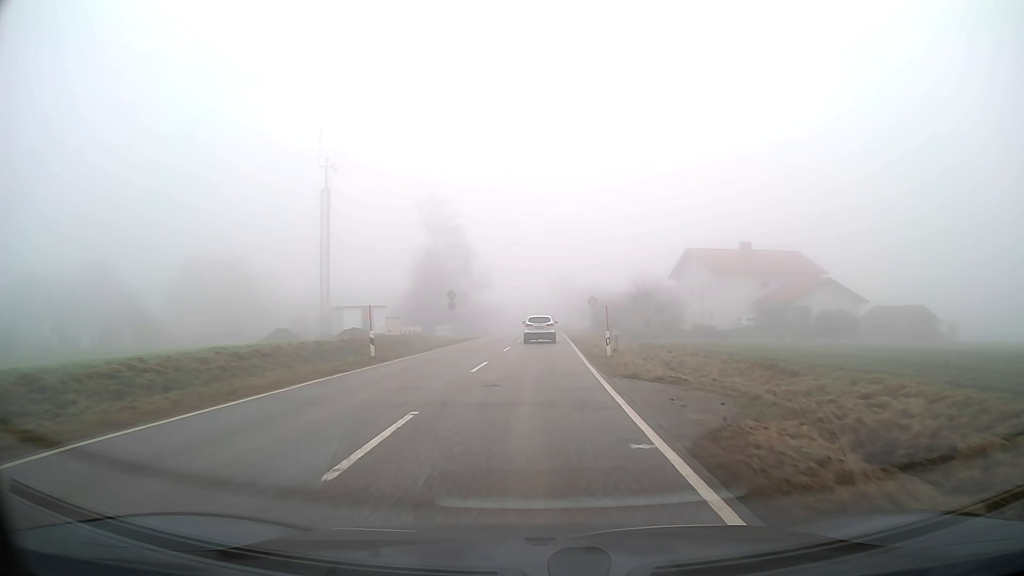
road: tertiary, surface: asphalt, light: Day
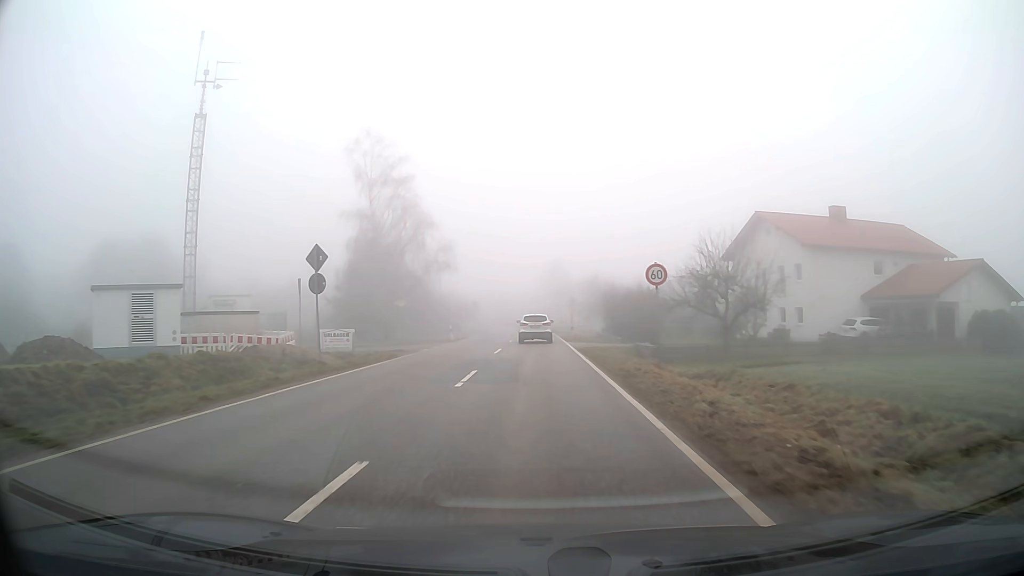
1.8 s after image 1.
(+0.3, +26.7) m; +1°
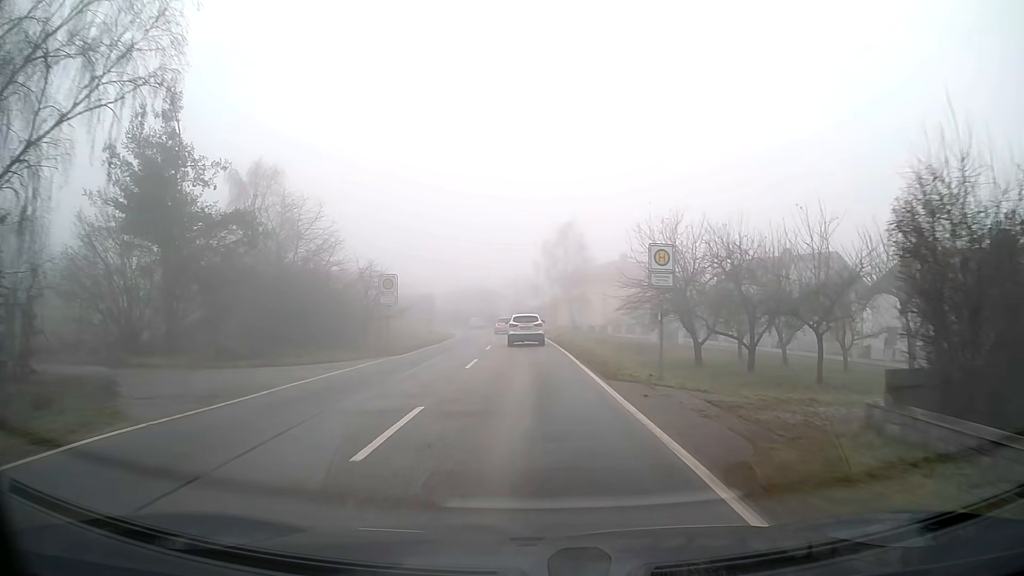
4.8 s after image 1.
(+0.2, +42.6) m; 0°
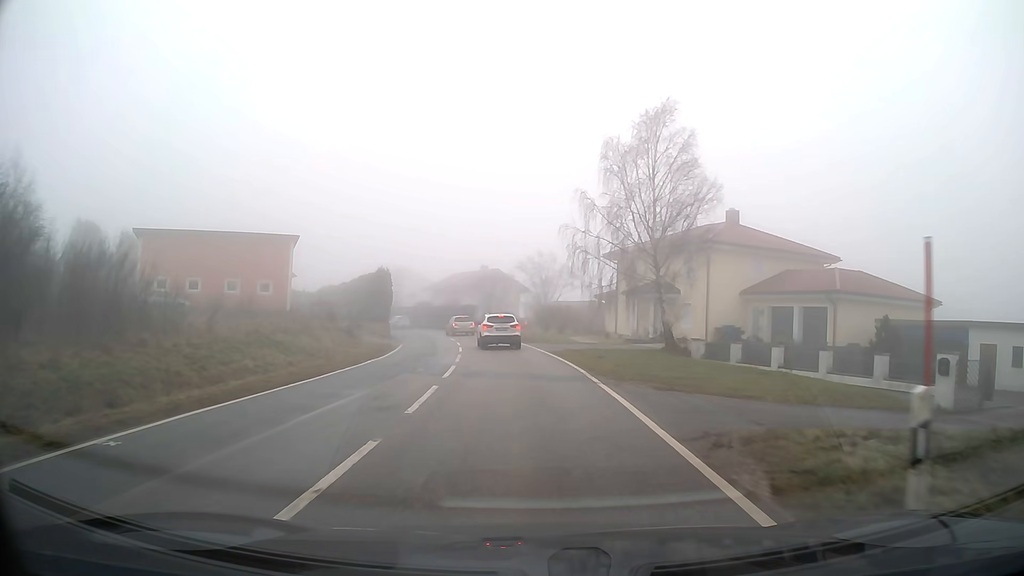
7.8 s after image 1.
(-0.7, +39.2) m; -3°
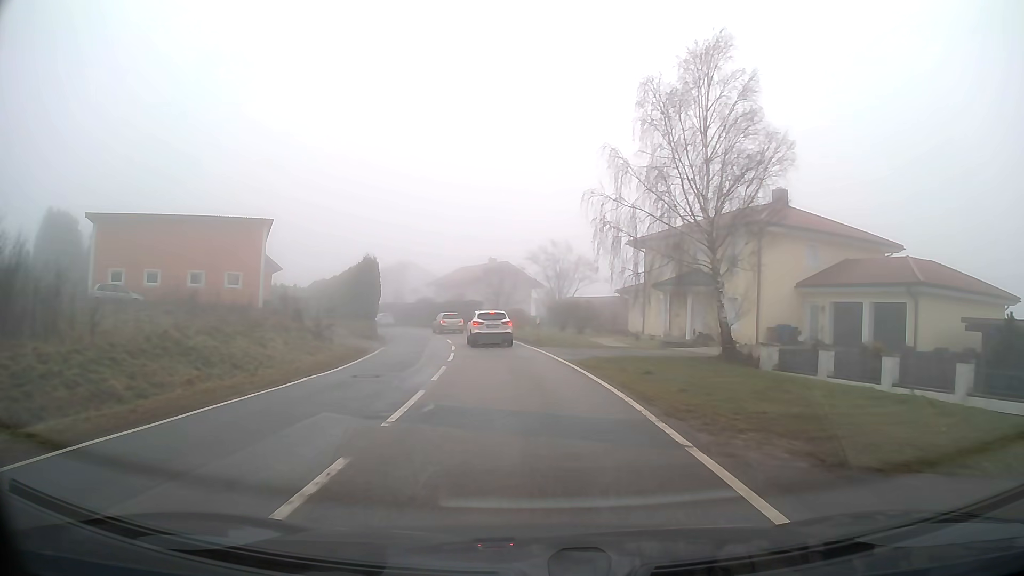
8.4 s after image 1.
(-0.1, +7.5) m; -1°
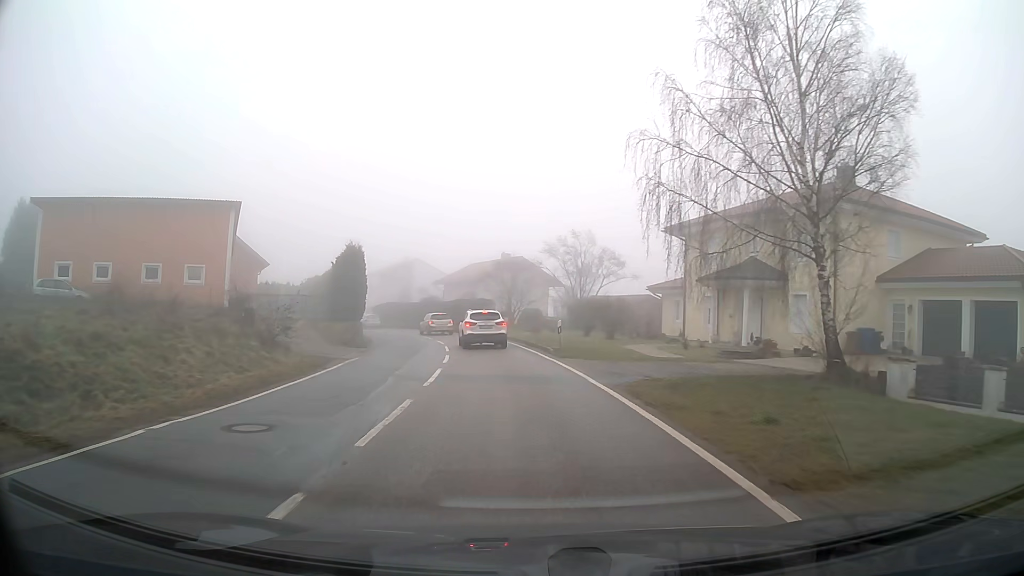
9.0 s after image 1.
(-0.1, +7.3) m; -2°
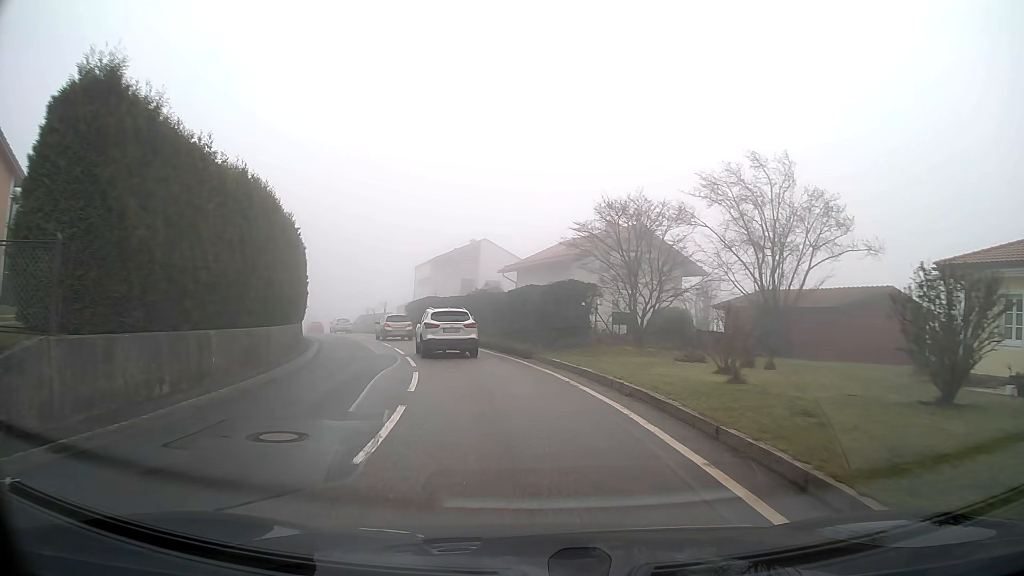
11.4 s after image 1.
(-1.6, +26.2) m; -8°
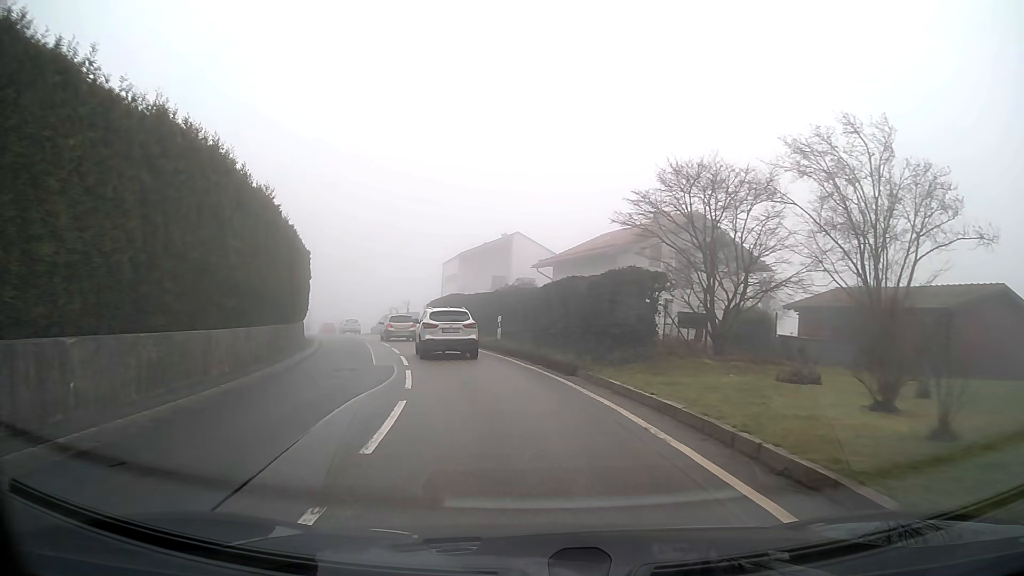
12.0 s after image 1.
(-0.1, +5.6) m; -3°
(0, +10) (-2, +20) (-4, +30) (-7, +39) (-10, +49) (-14, +58) (-18, +67) (-22, +76) (-26, +85) (-30, +95) m
